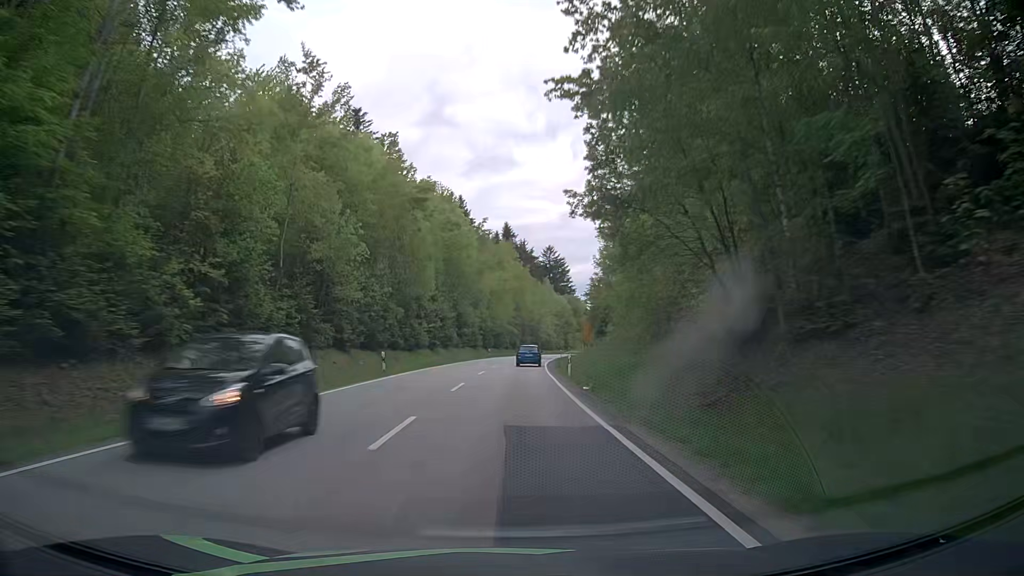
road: secondary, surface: asphalt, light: Day
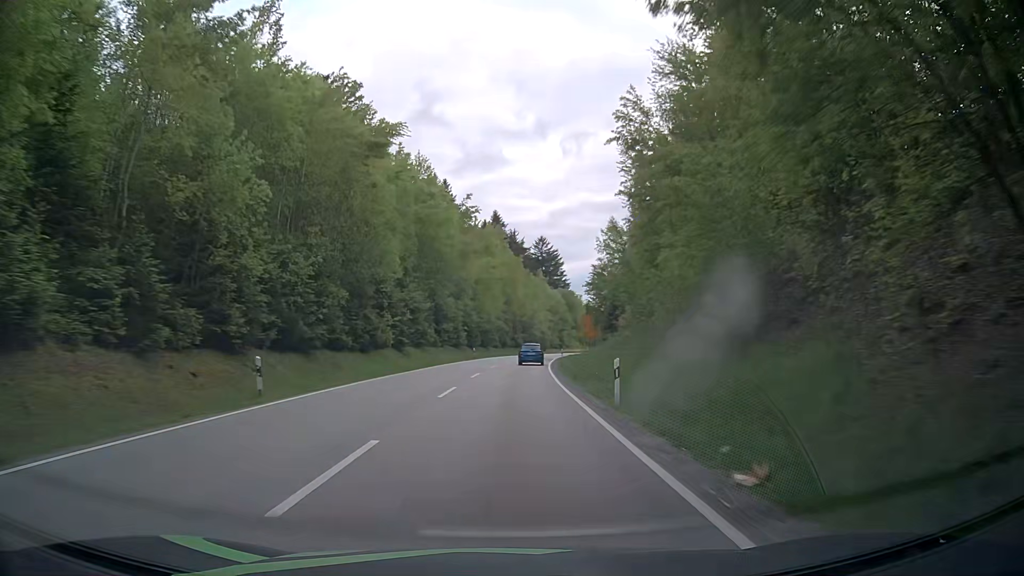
(+0.2, +15.0) m; +1°
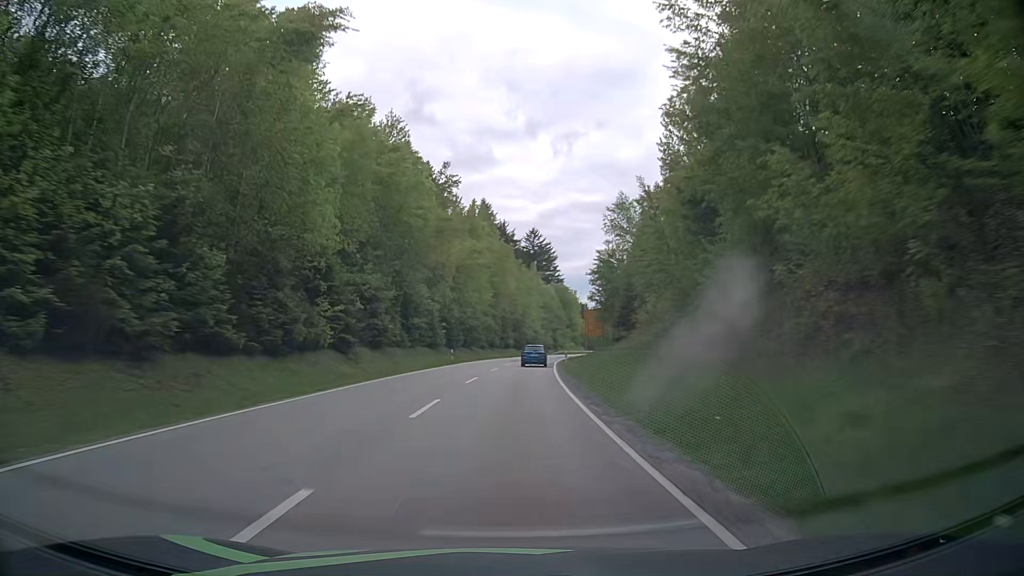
(+0.2, +14.9) m; +1°
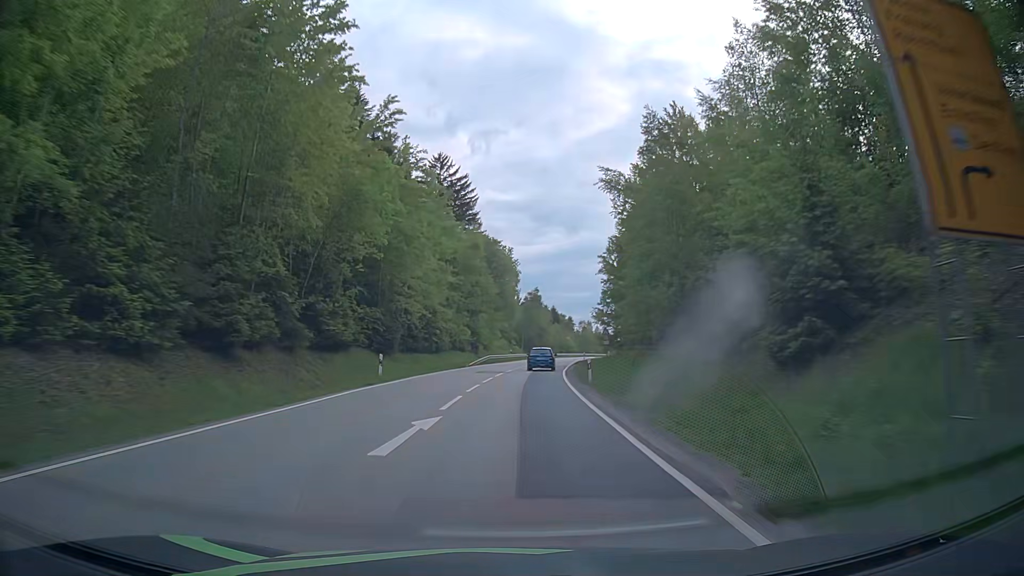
(+4.2, +73.3) m; +7°
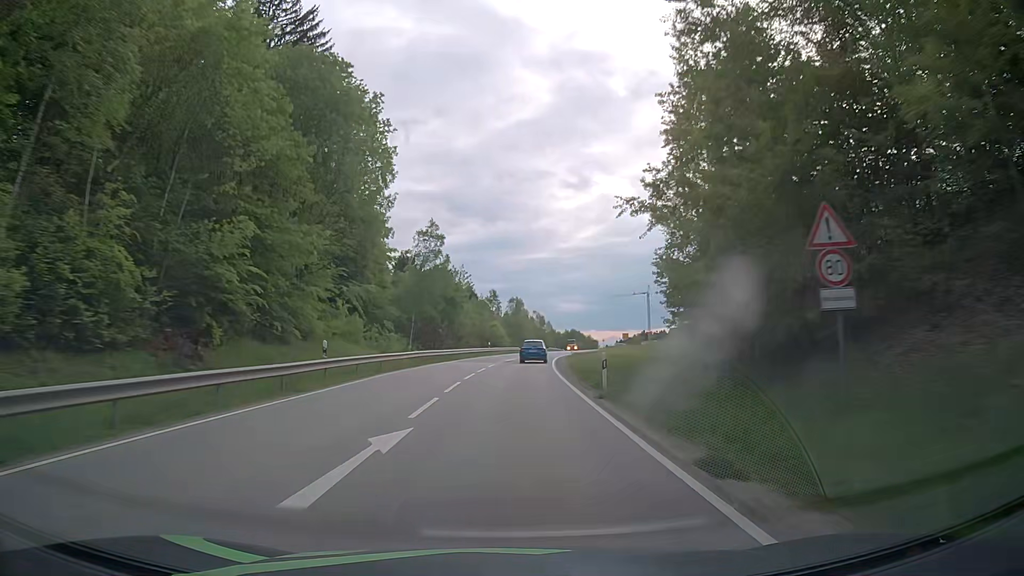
(+3.6, +56.6) m; +8°
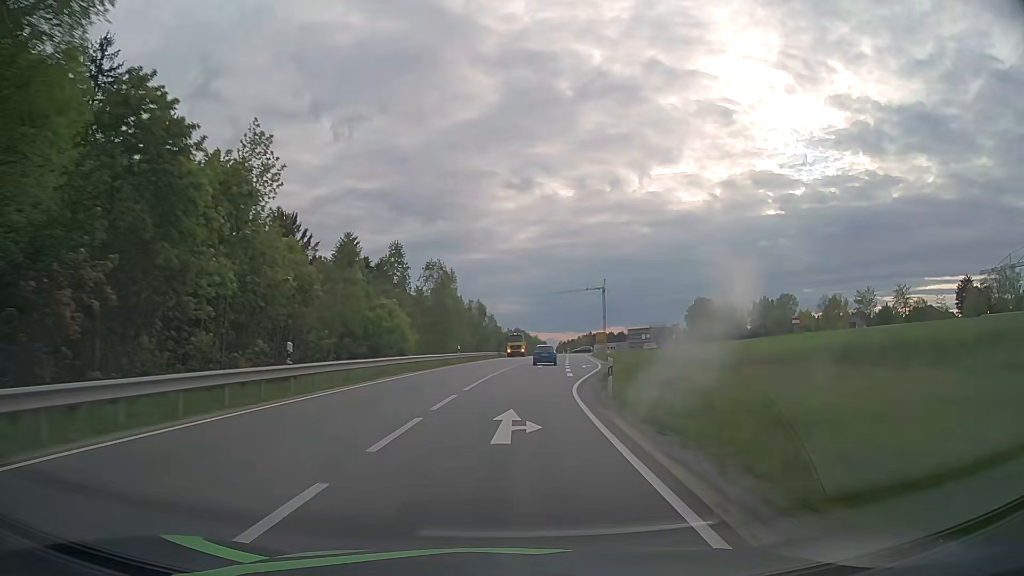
(+1.8, +51.5) m; +5°
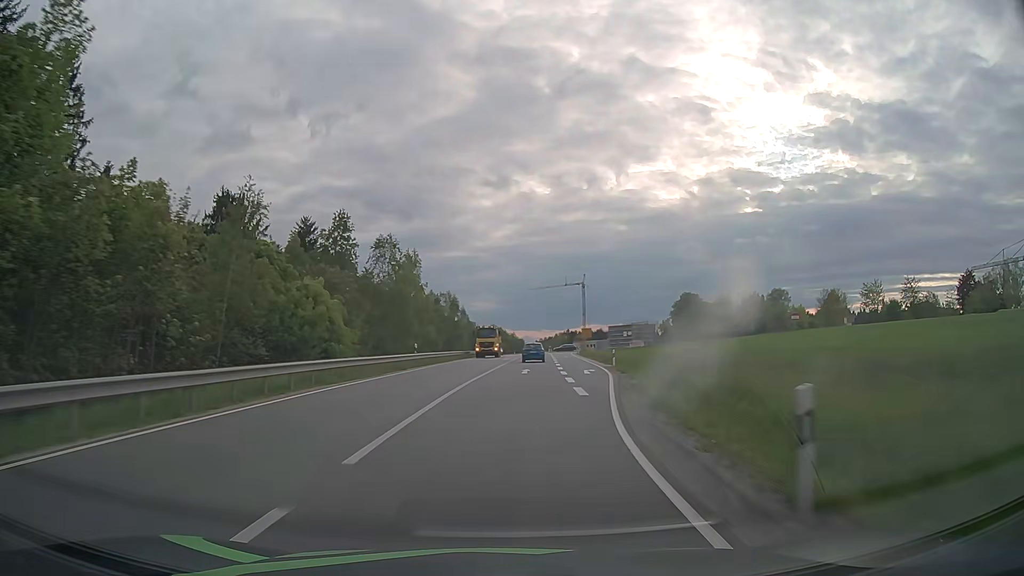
(+0.2, +13.1) m; +2°
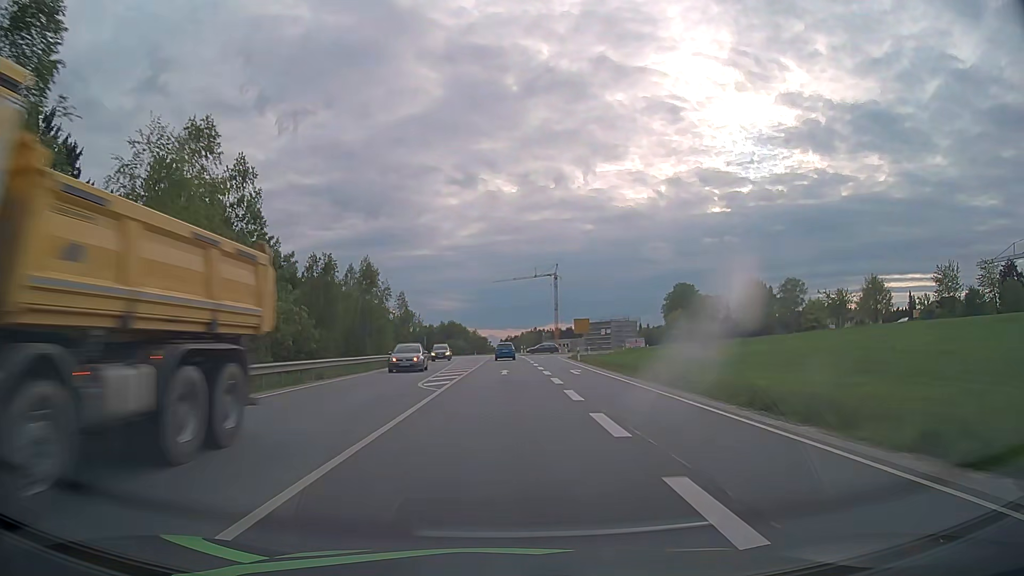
(+1.3, +38.4) m; +3°
(0, +10) (0, +20) (0, +30) (0, +40) (0, +50) (0, +60) (0, +70) (-1, +80) (-1, +90) (-2, +100) m
